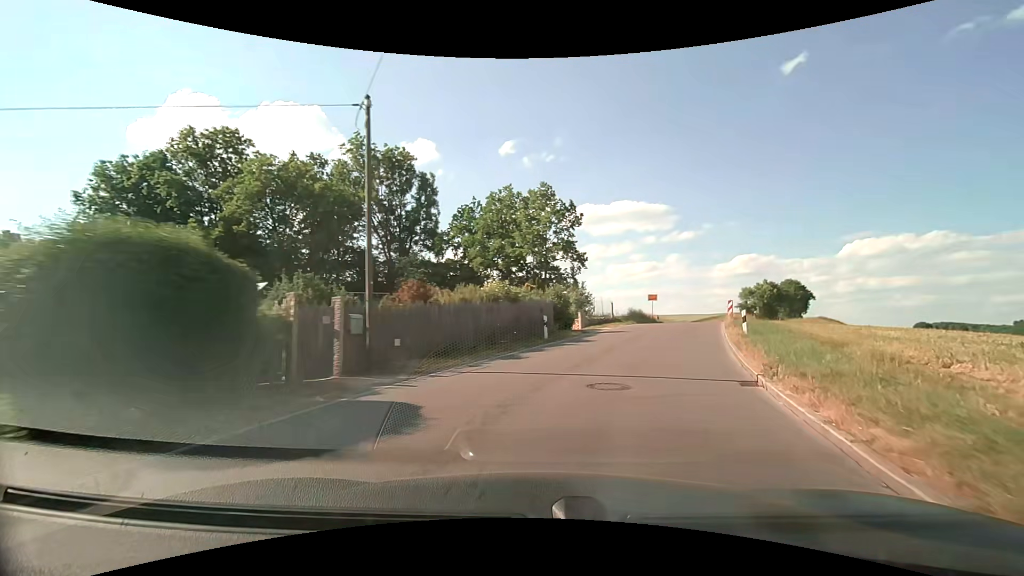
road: secondary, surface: asphalt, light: Day
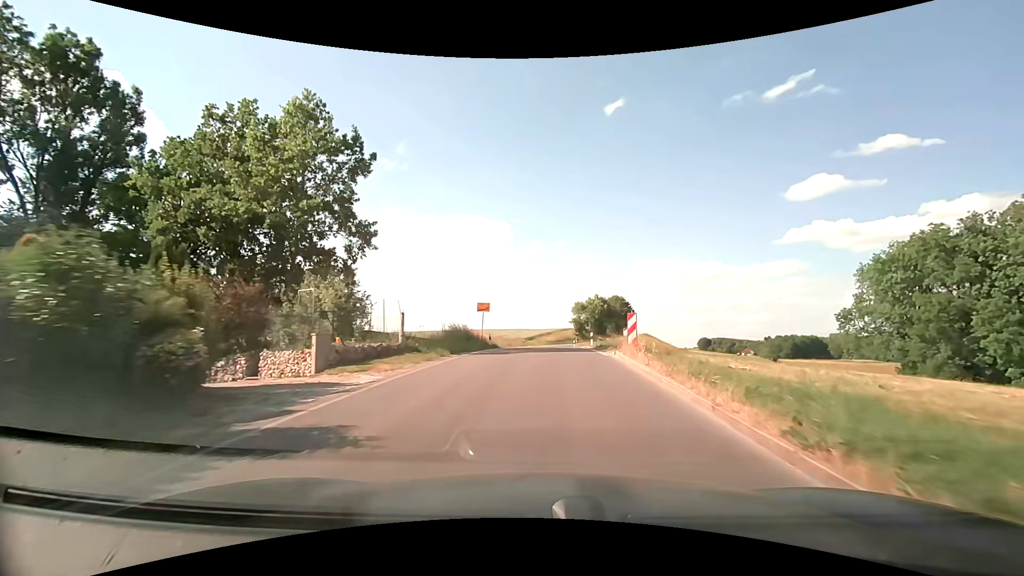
(+4.1, +19.1) m; +19°
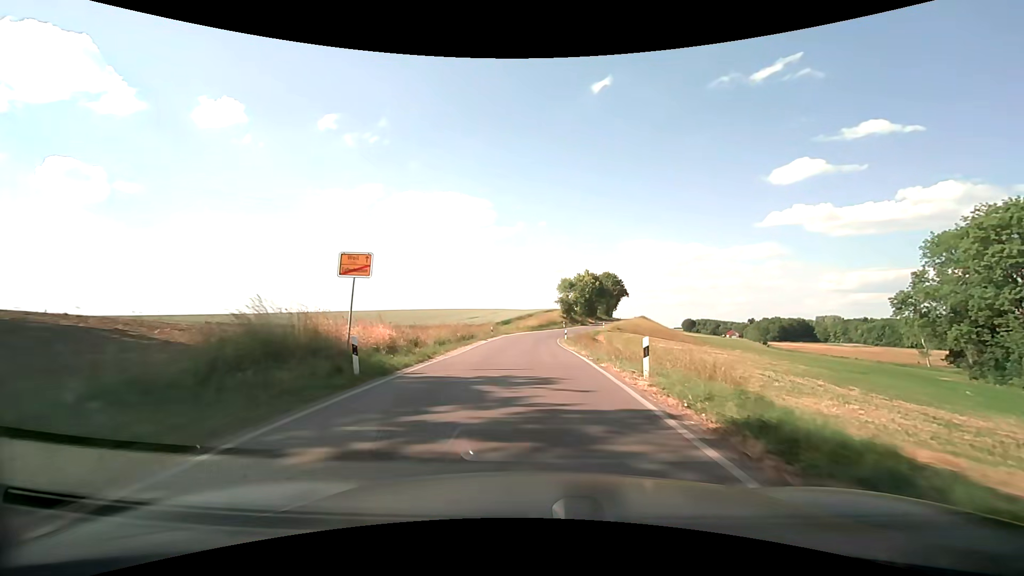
(+0.8, +22.0) m; +3°
(0, +10) (0, +20) (0, +30) (0, +40) (+1, +50) (+2, +60) (+4, +70) (+7, +79) (+10, +89) (+13, +98) m
